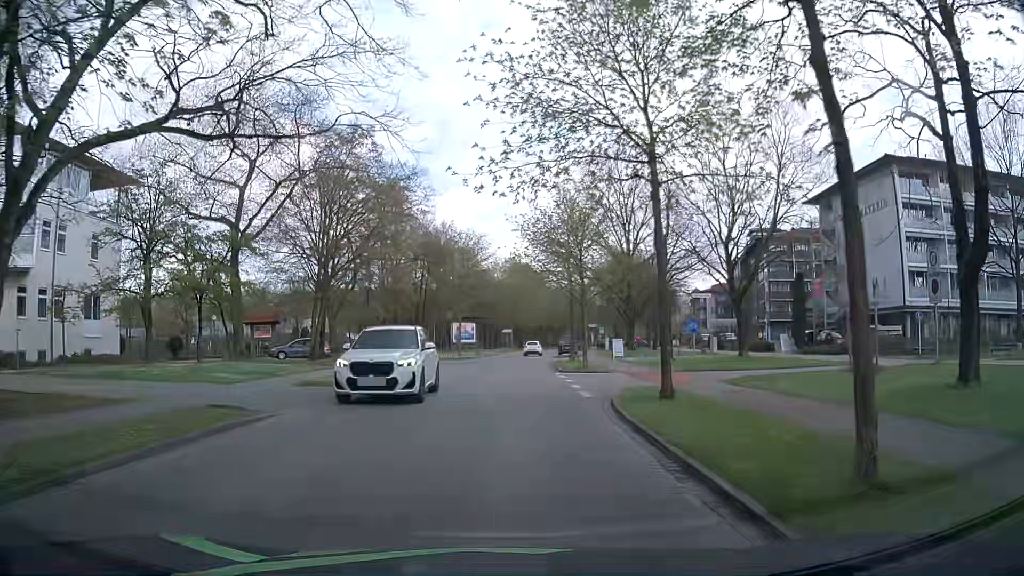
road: residential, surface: asphalt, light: Day
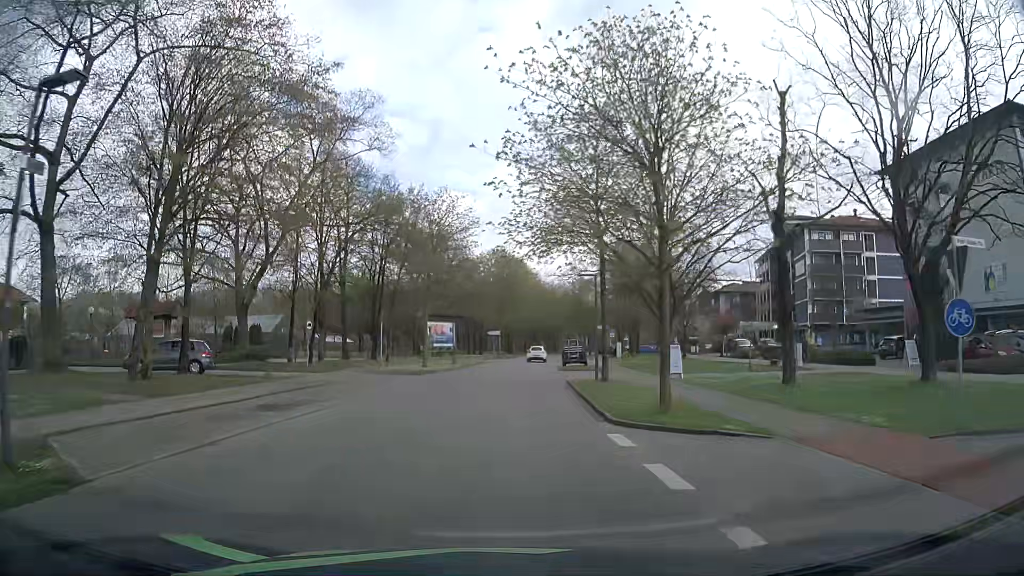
(+0.2, +17.5) m; +1°
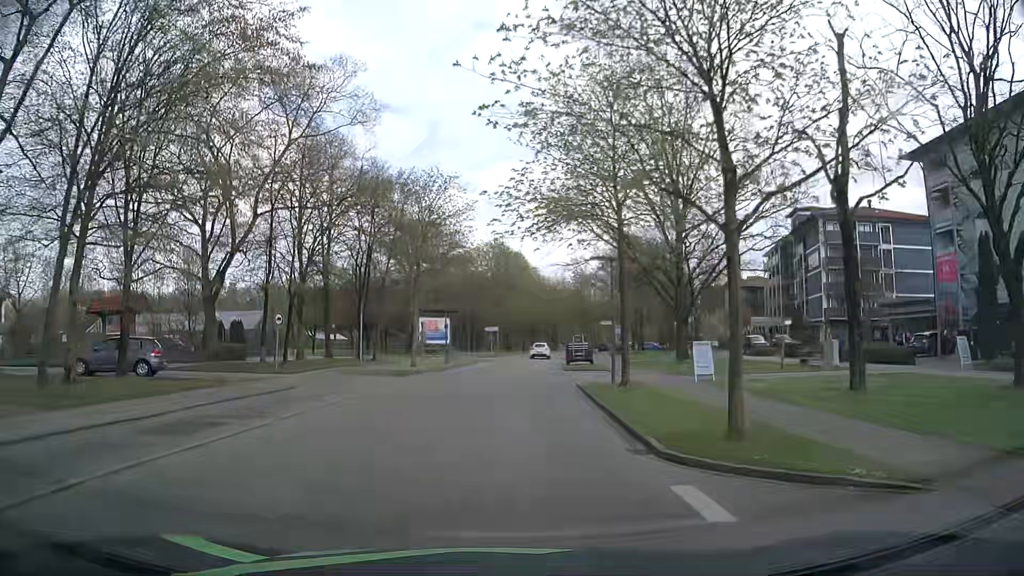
(0.0, +4.4) m; -1°
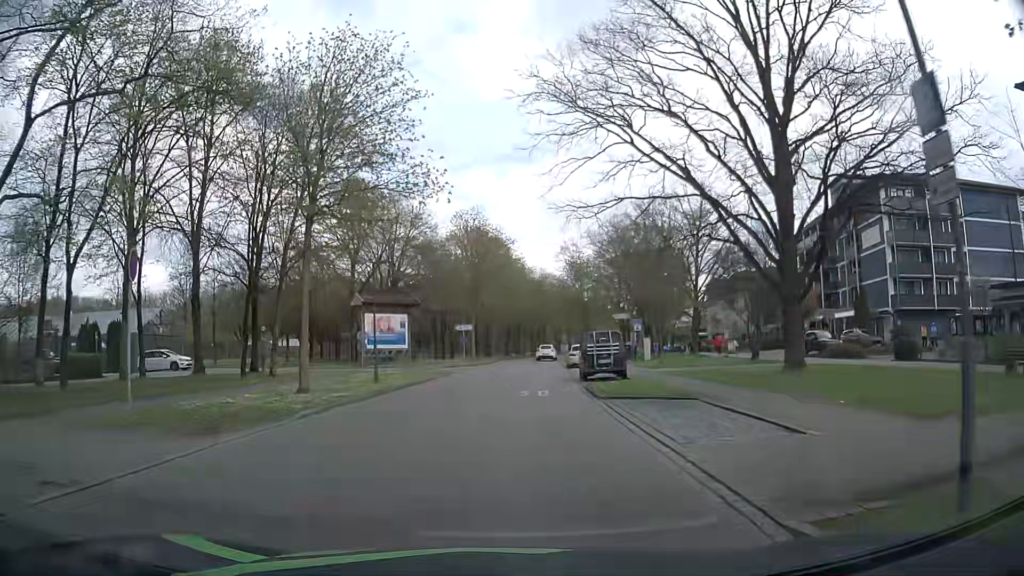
(+0.4, +17.8) m; +3°
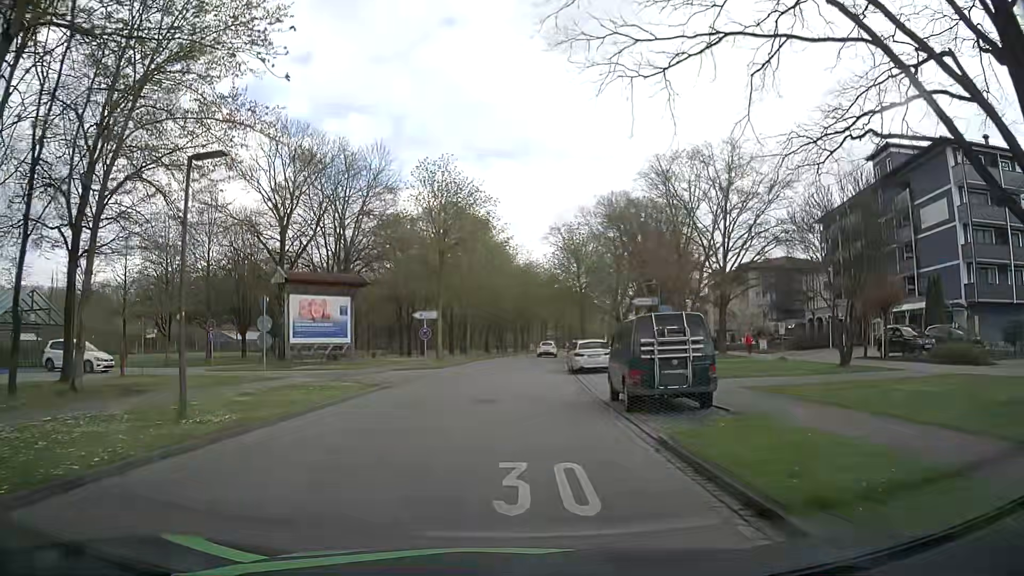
(+0.1, +13.3) m; +1°
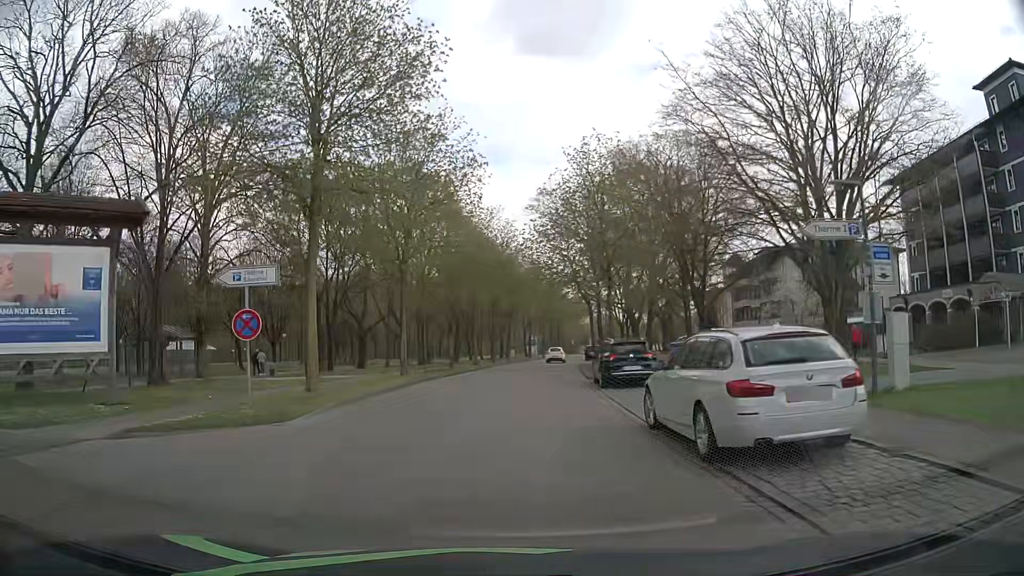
(+0.3, +22.2) m; +2°
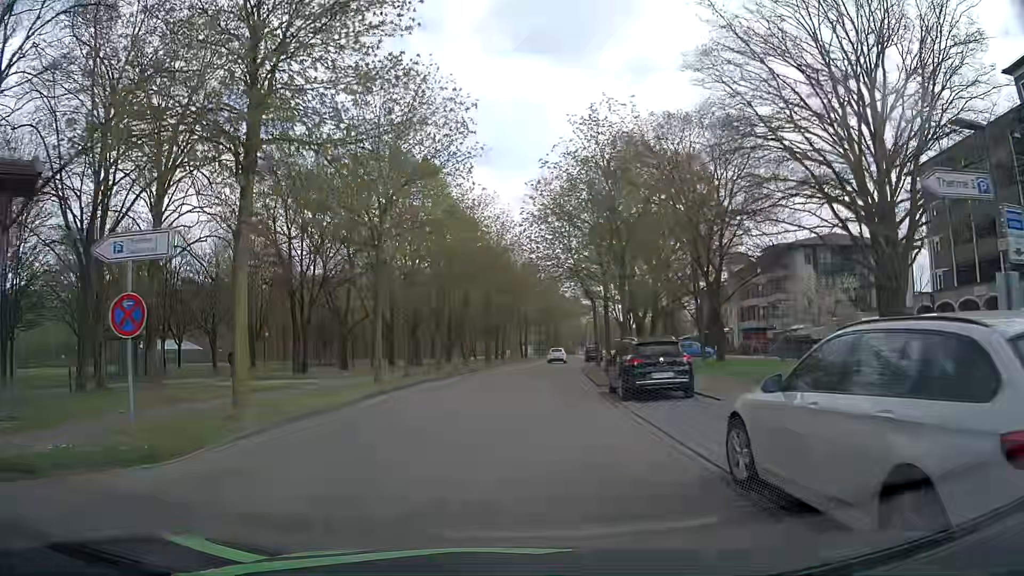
(0.0, +4.4) m; 0°
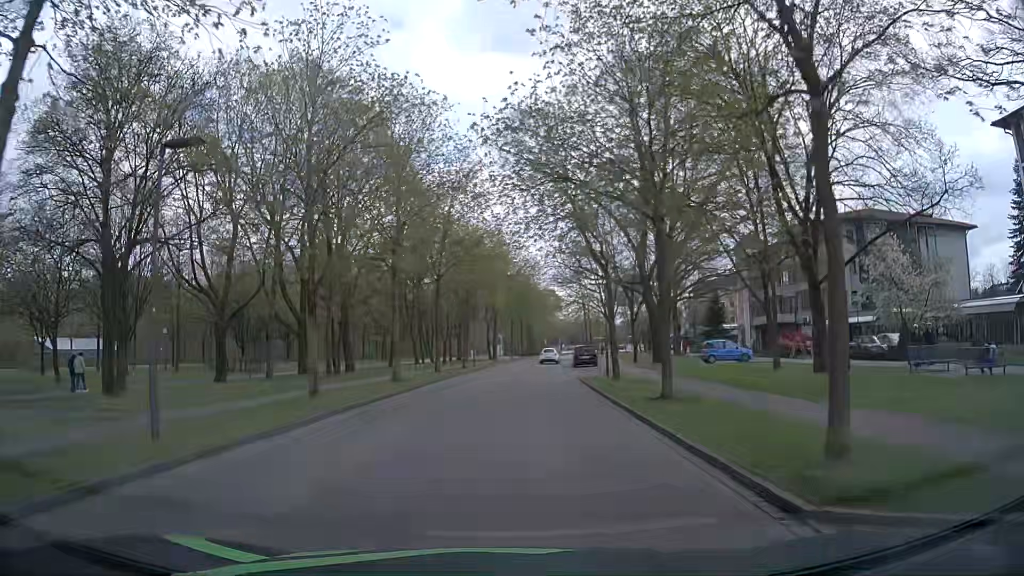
(+0.4, +17.3) m; +3°
(0, +10) (0, +20) (+1, +30) (+1, +40) (+2, +50) (+3, +60) (+4, +70) (+5, +80) (+7, +90) (+8, +100) m
